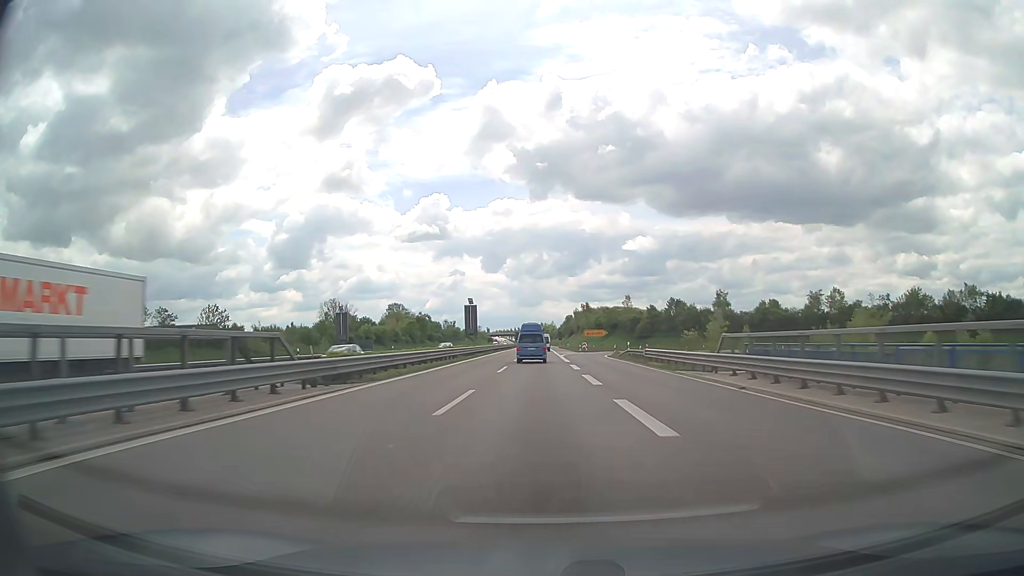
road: trunk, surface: asphalt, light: Day
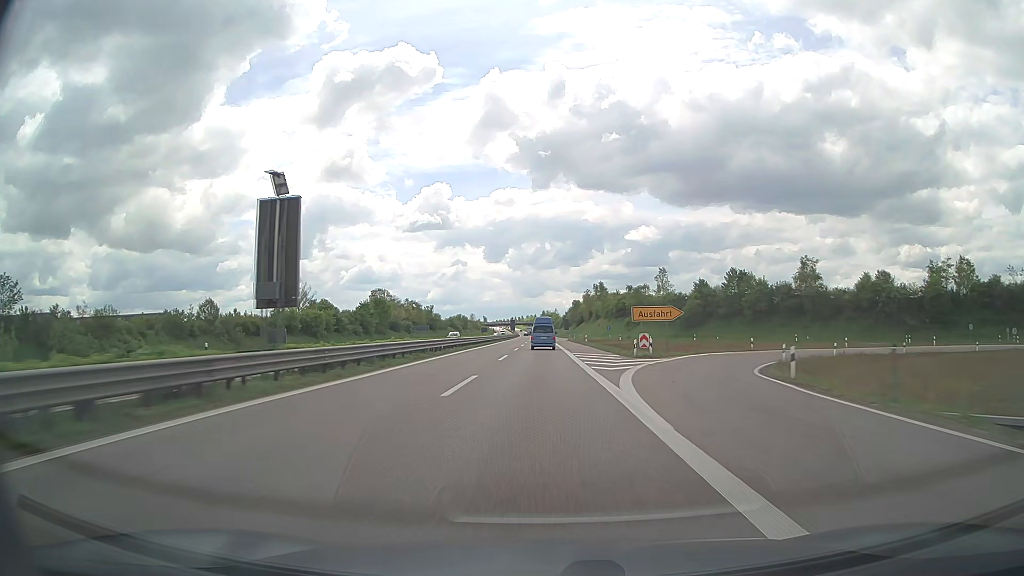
(-0.2, +51.9) m; 0°
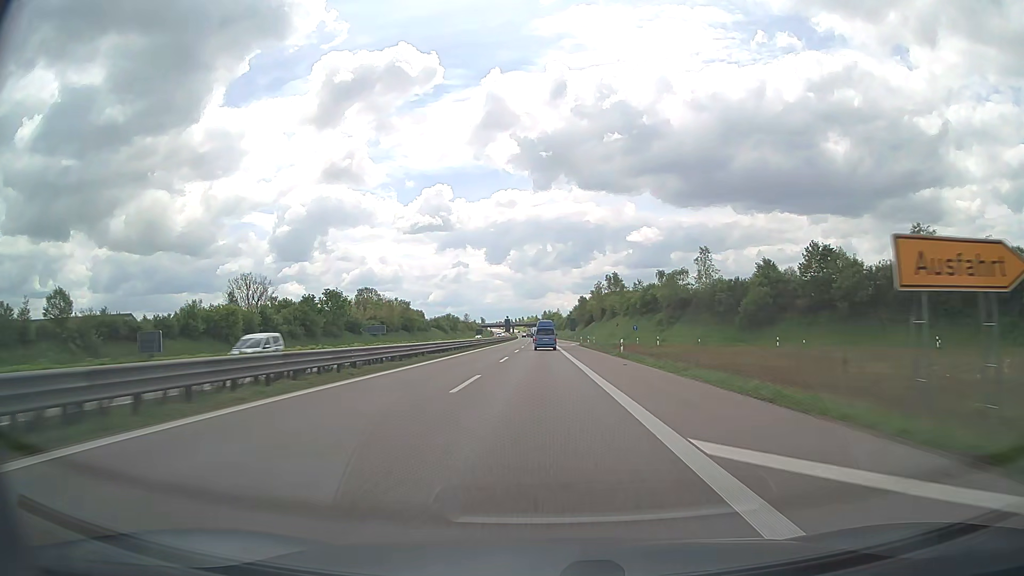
(0.0, +34.6) m; 0°
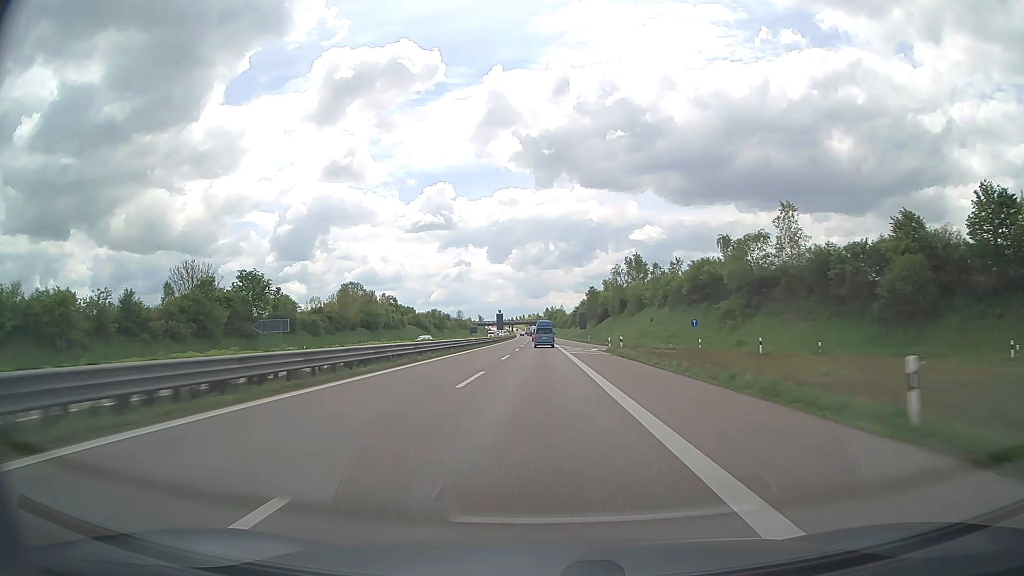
(-0.1, +34.6) m; 0°
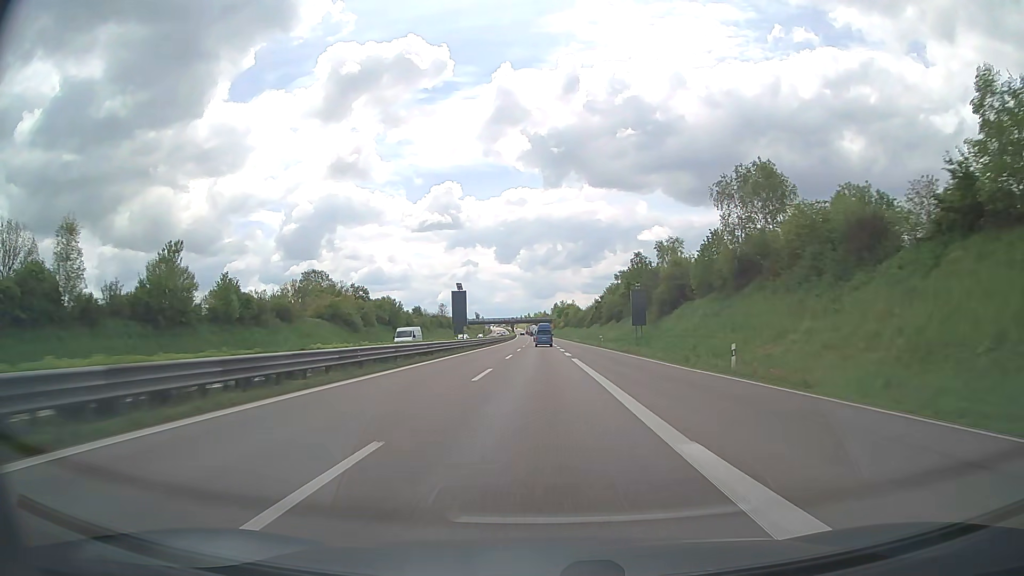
(-0.4, +69.2) m; -1°
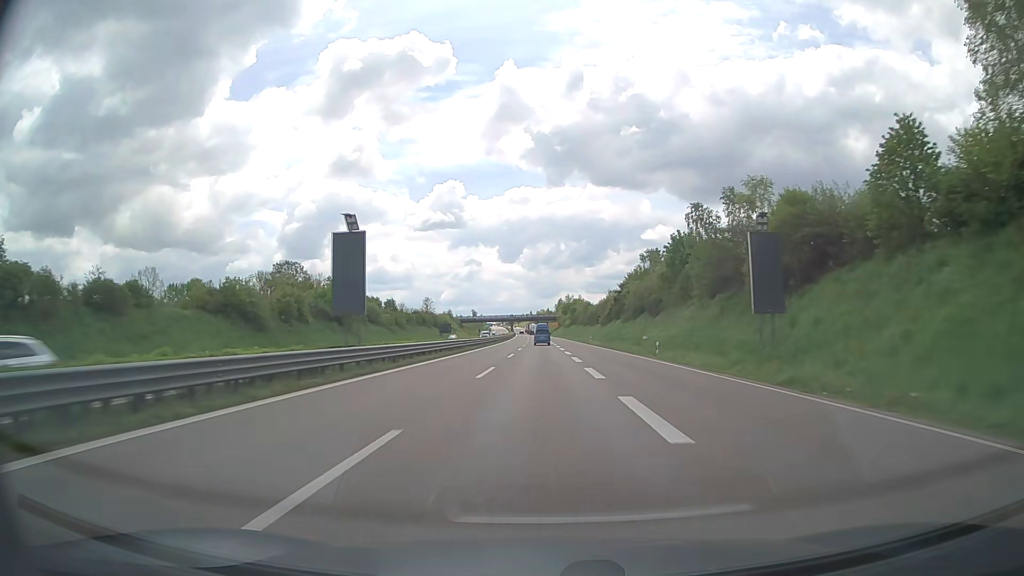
(-0.1, +34.7) m; 0°
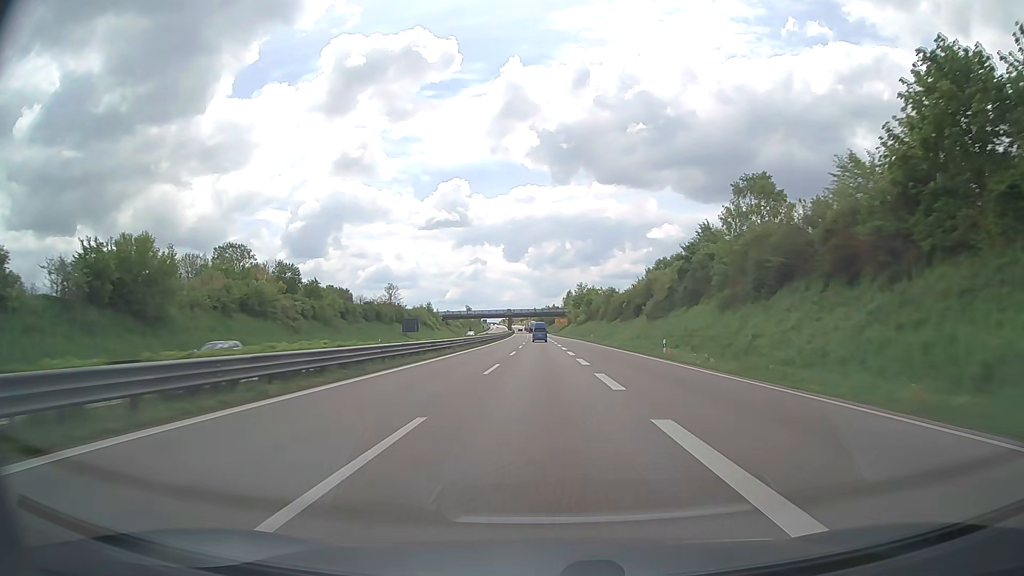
(-0.2, +52.2) m; 0°
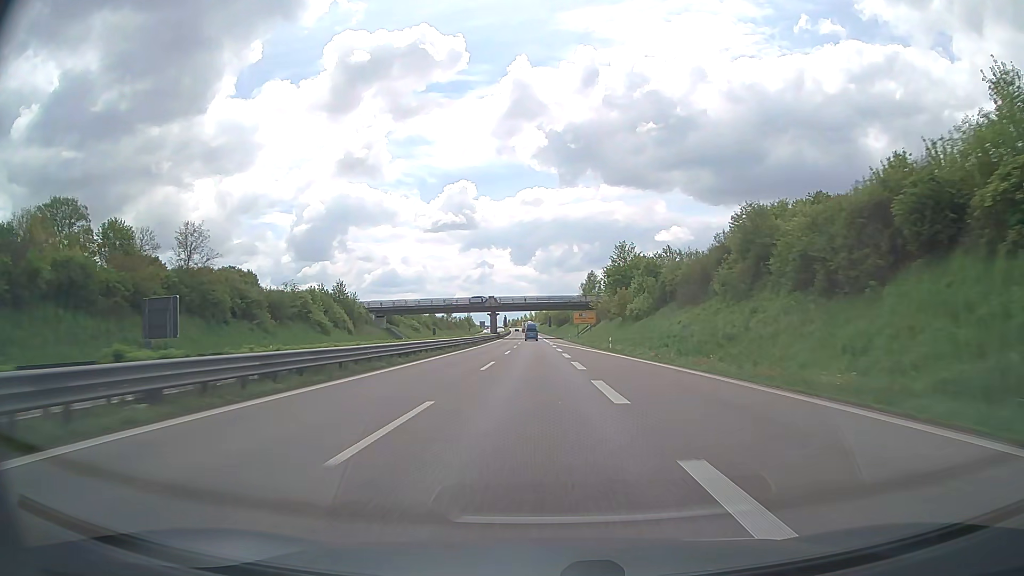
(-0.2, +87.1) m; -1°
(0, +10) (0, +20) (0, +30) (0, +40) (0, +50) (0, +60) (-1, +70) (-1, +80) (-1, +90) (-1, +100) m
